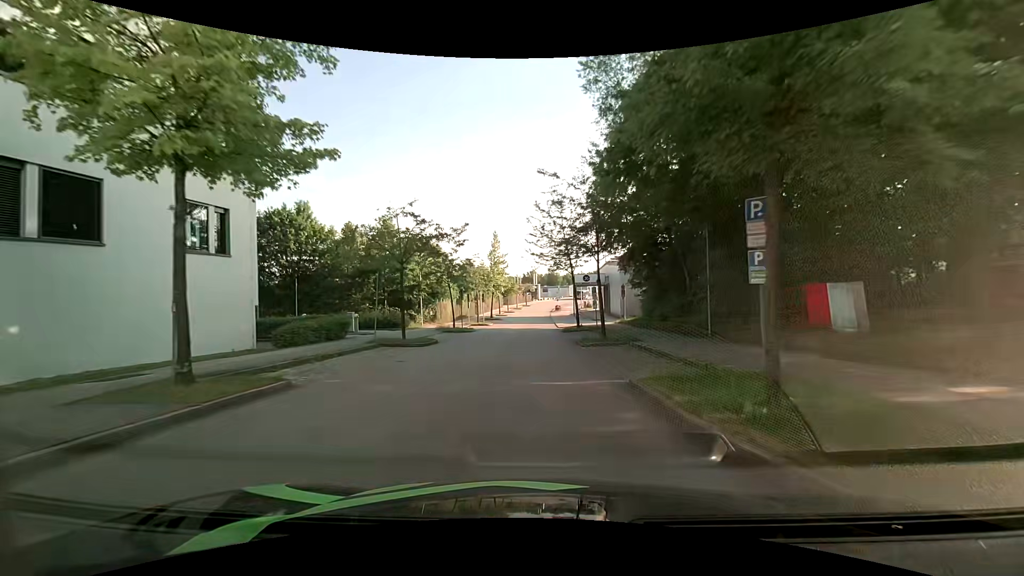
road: residential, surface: asphalt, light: Day
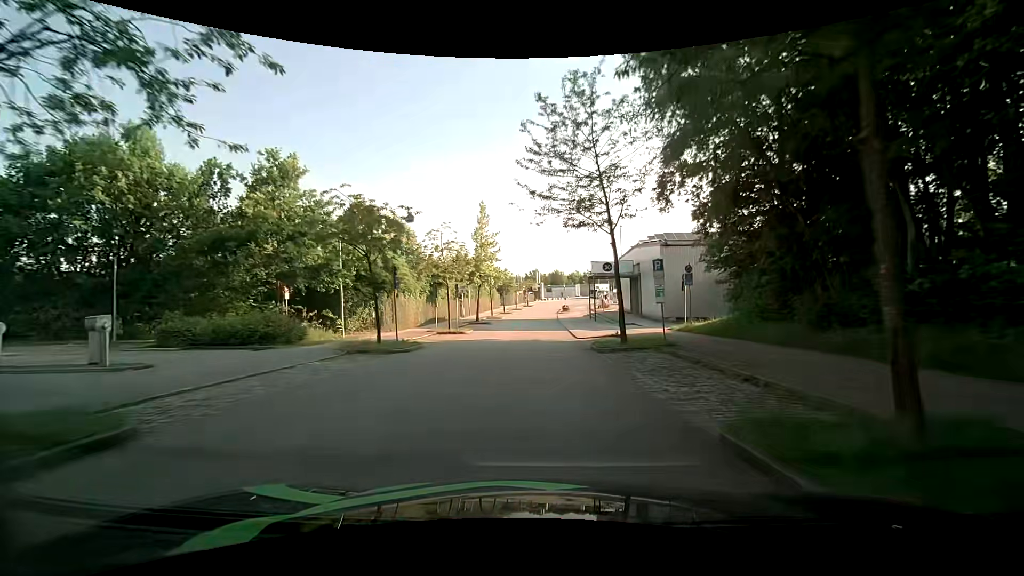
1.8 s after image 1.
(0.0, +18.1) m; 0°
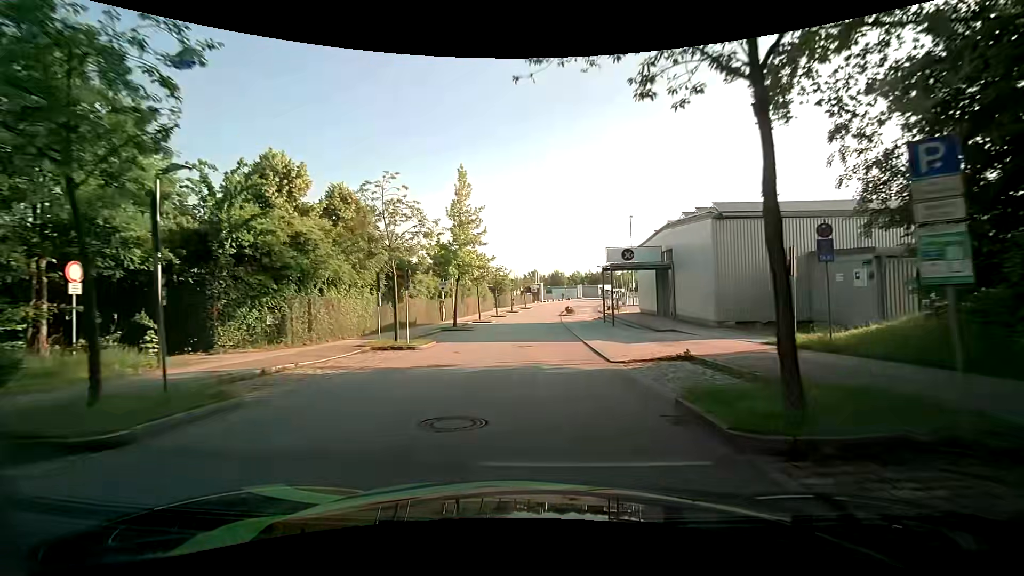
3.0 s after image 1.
(+0.1, +12.1) m; +1°
(0, +10) (0, +20) (0, +30) (0, +40) (0, +50) (0, +60) (+1, +70) (+2, +80) (+3, +90) (+5, +100) m
